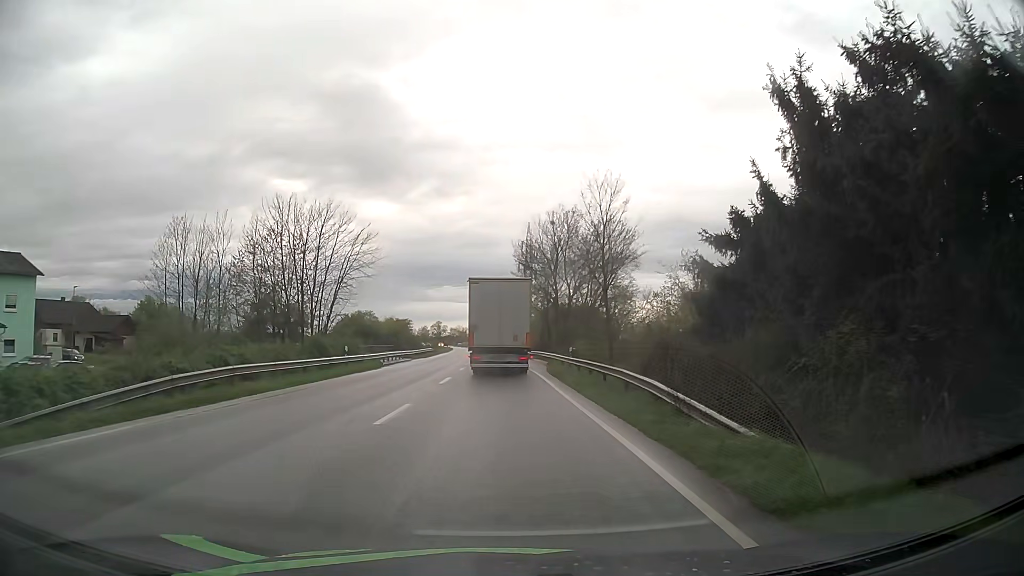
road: primary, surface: asphalt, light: Day
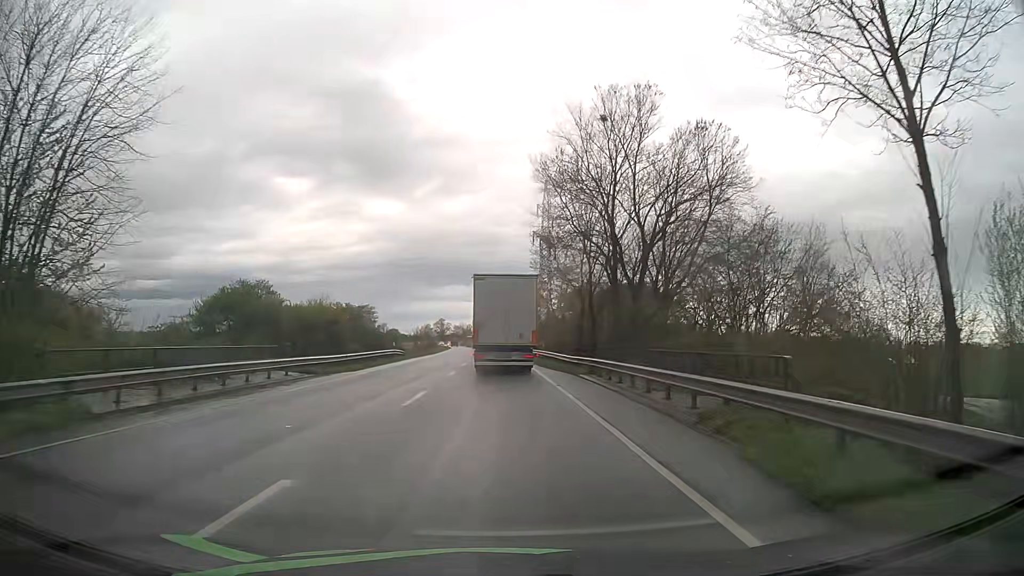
(-0.1, +32.6) m; 0°
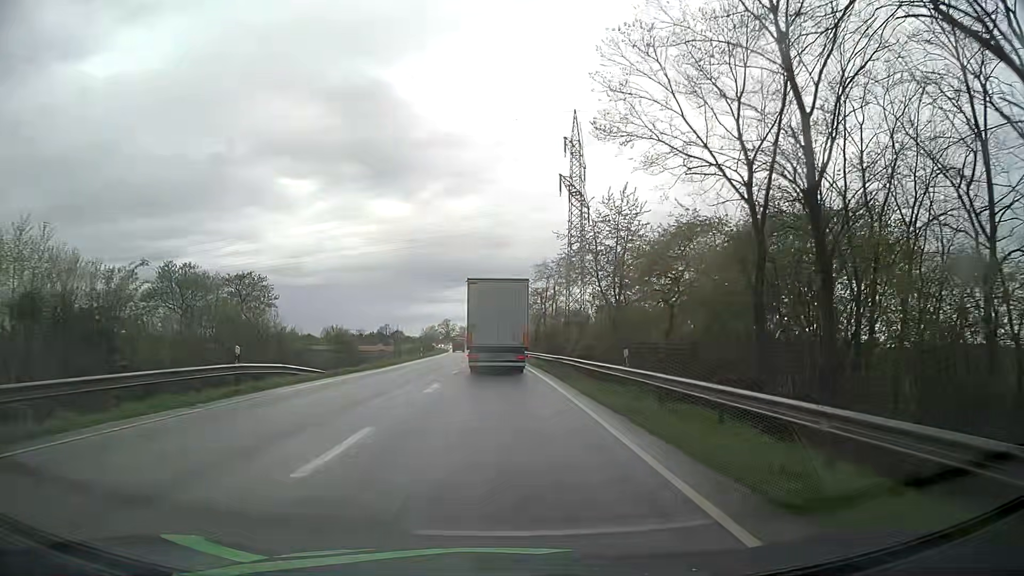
(-0.3, +31.8) m; -1°
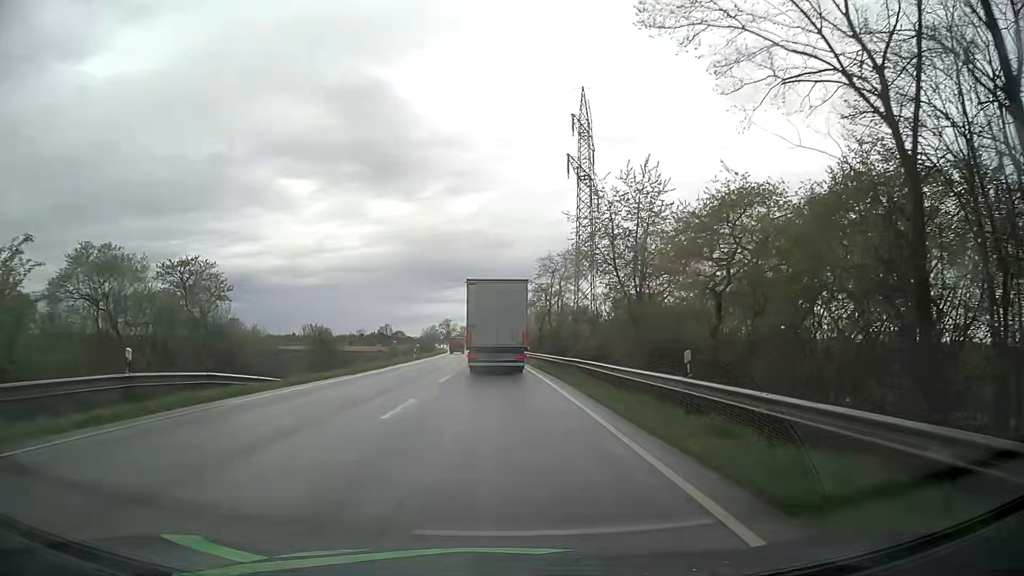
(0.0, +6.4) m; 0°
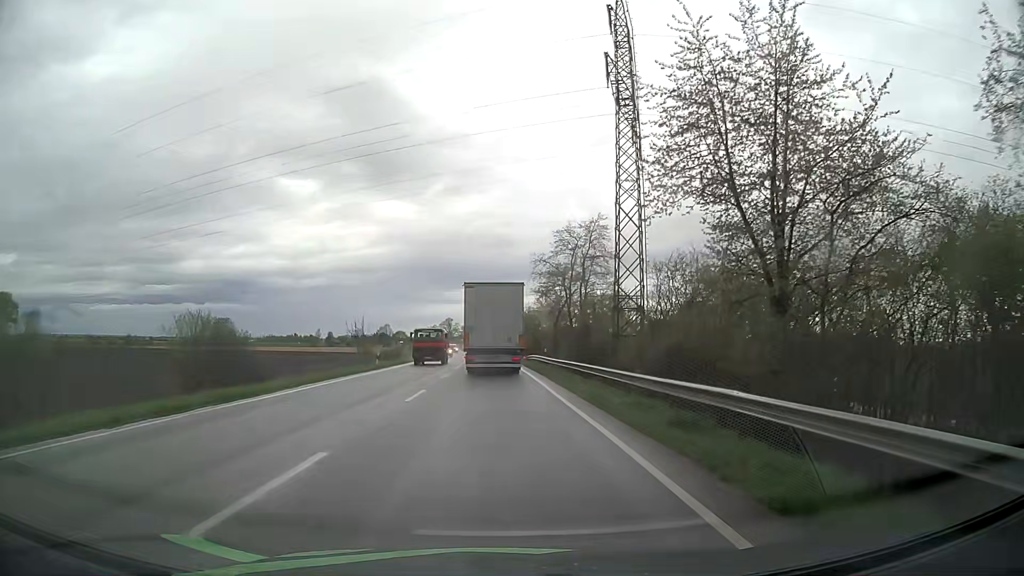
(-0.1, +19.5) m; -1°
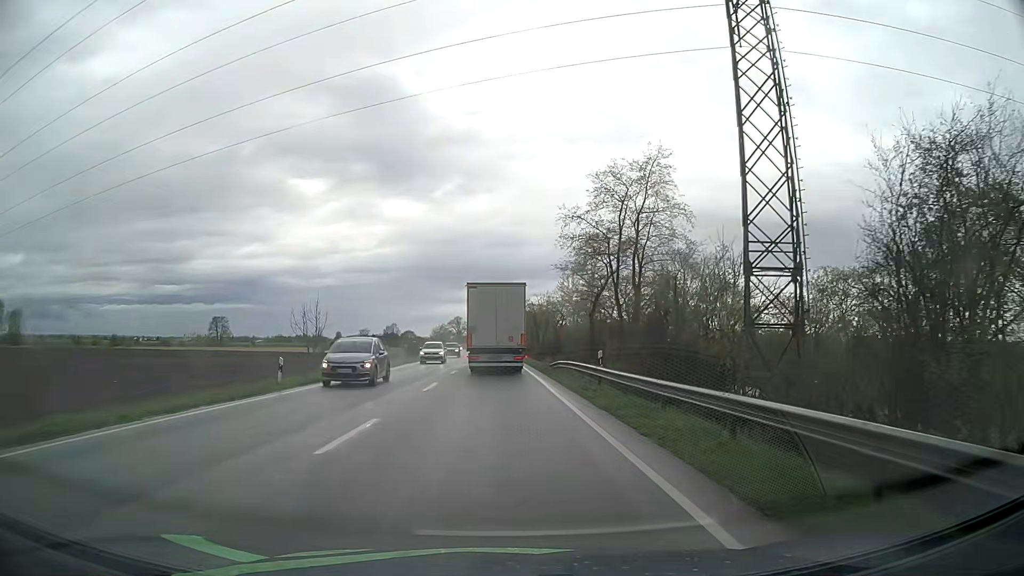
(-0.2, +20.0) m; -1°
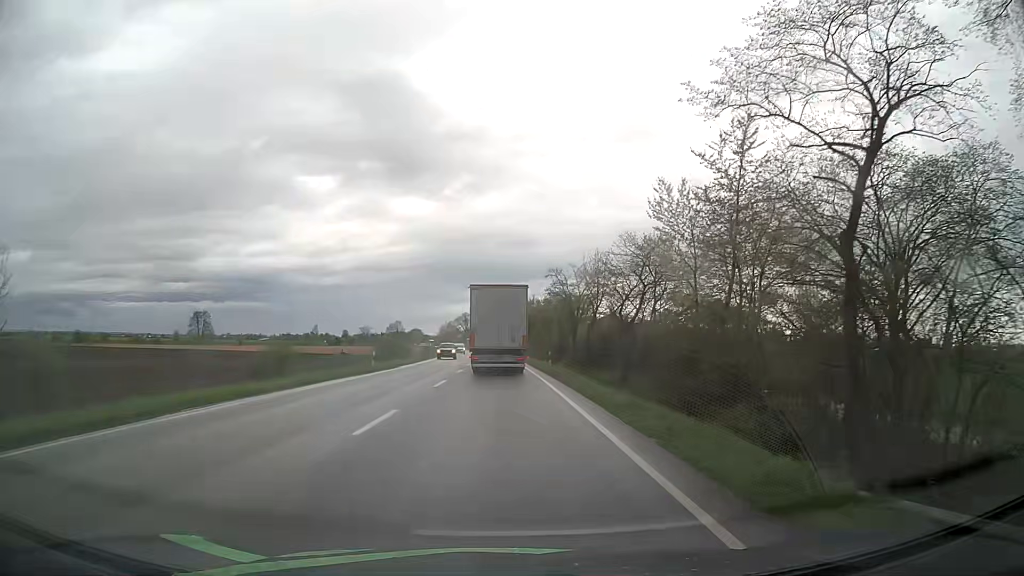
(-0.3, +34.2) m; -1°
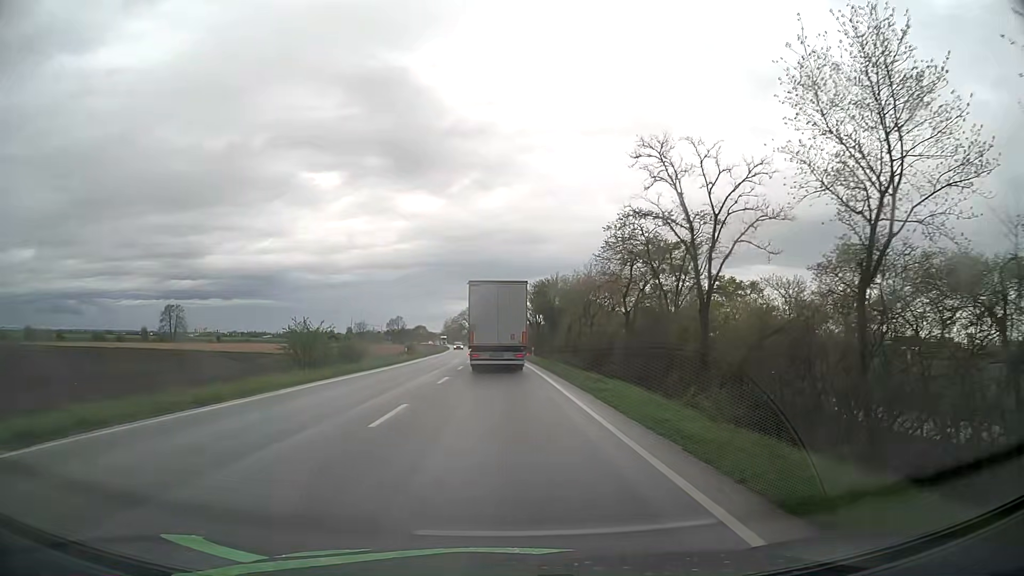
(-0.3, +35.0) m; -1°
(0, +10) (0, +20) (0, +30) (0, +40) (-1, +50) (-1, +60) (-1, +70) (-2, +80) (-2, +90) (-2, +100) m
